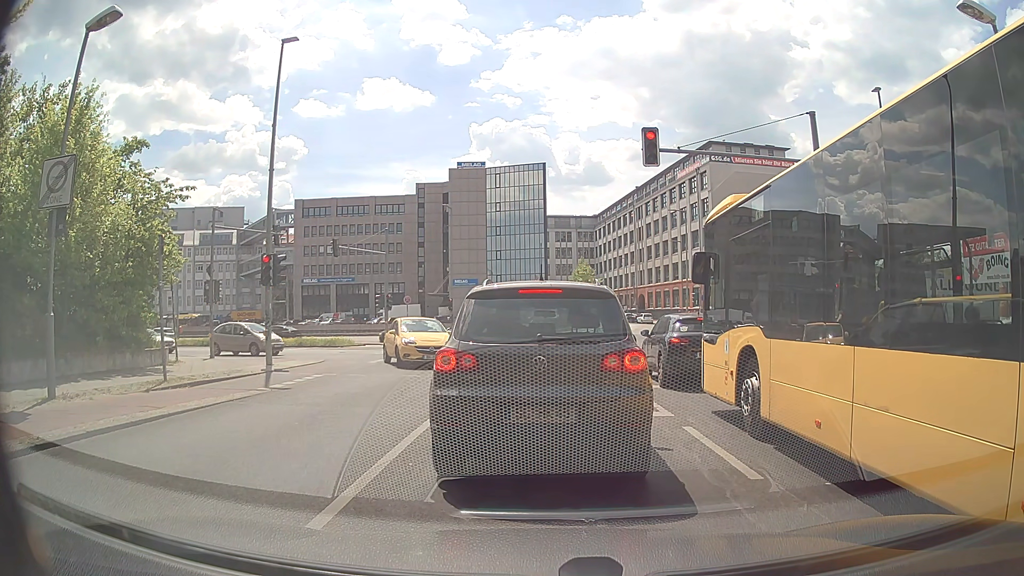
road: unclassified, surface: asphalt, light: Day
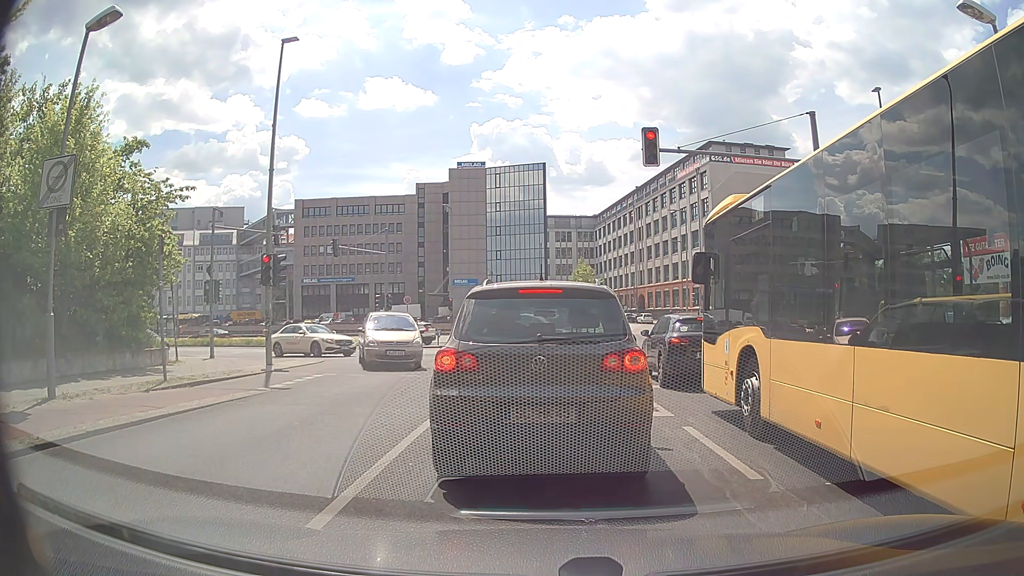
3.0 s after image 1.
(0.0, 0.0) m; 0°
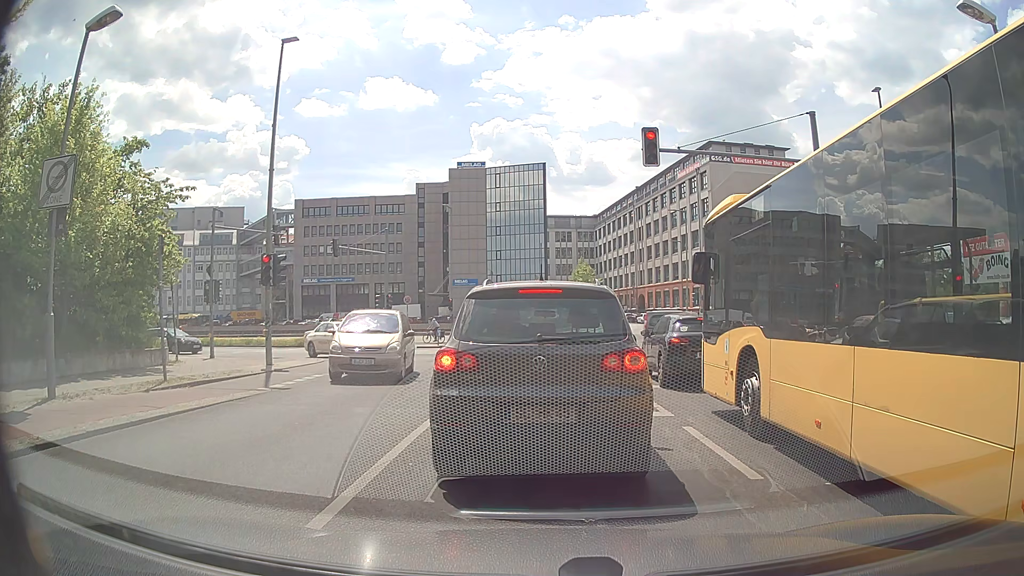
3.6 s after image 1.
(0.0, 0.0) m; 0°
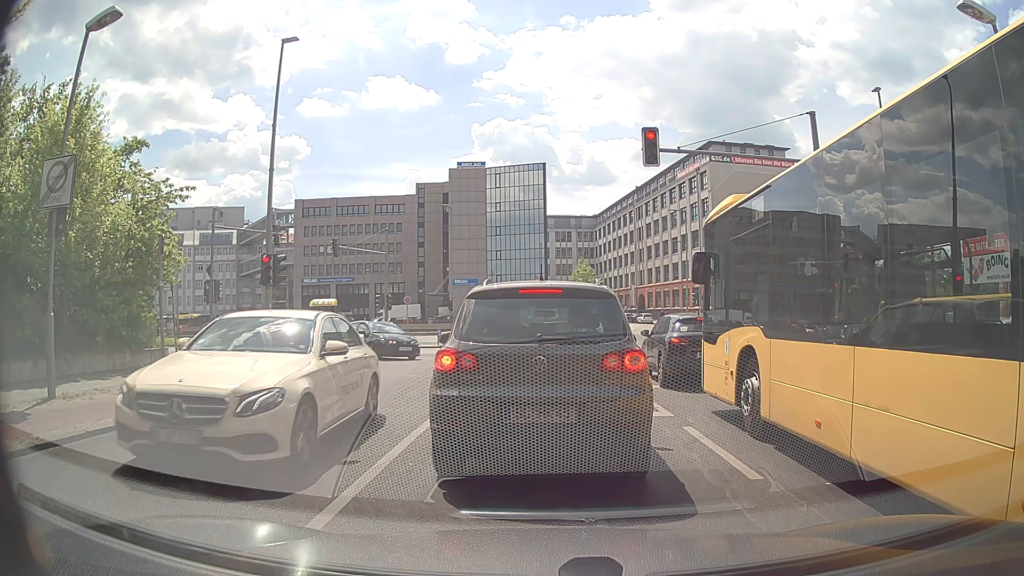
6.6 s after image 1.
(0.0, 0.0) m; 0°
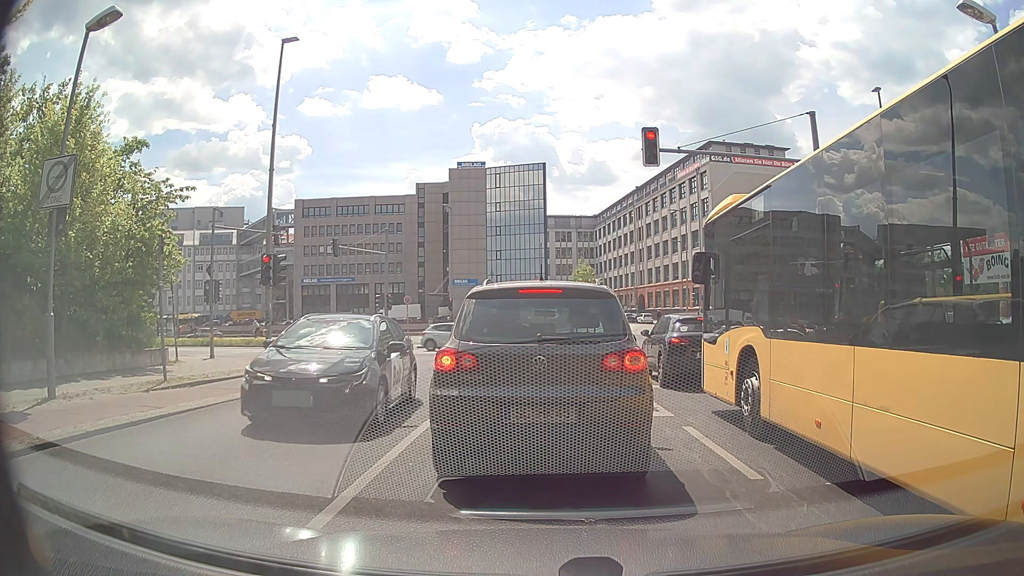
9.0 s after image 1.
(0.0, 0.0) m; 0°
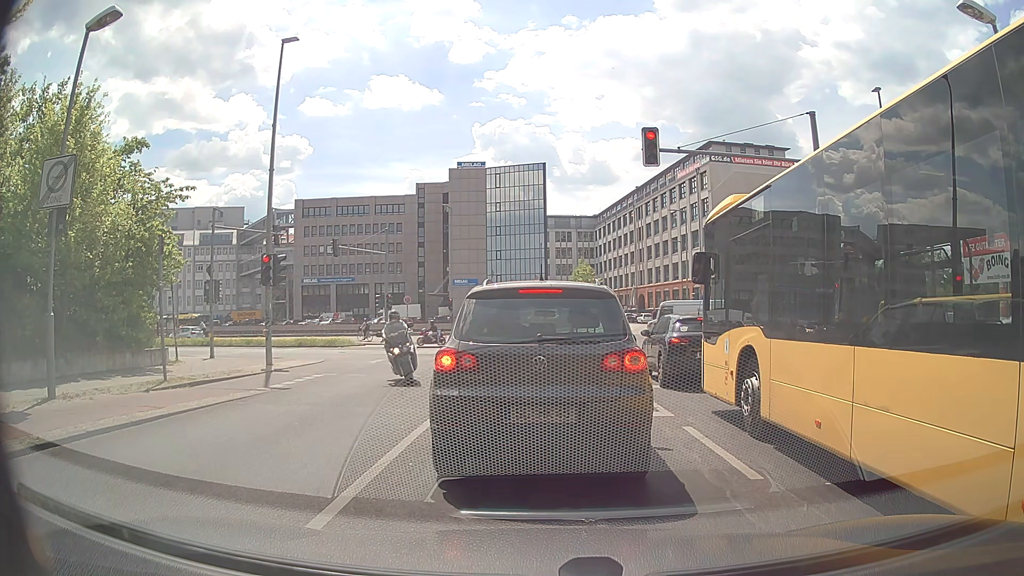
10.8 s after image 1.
(0.0, 0.0) m; 0°
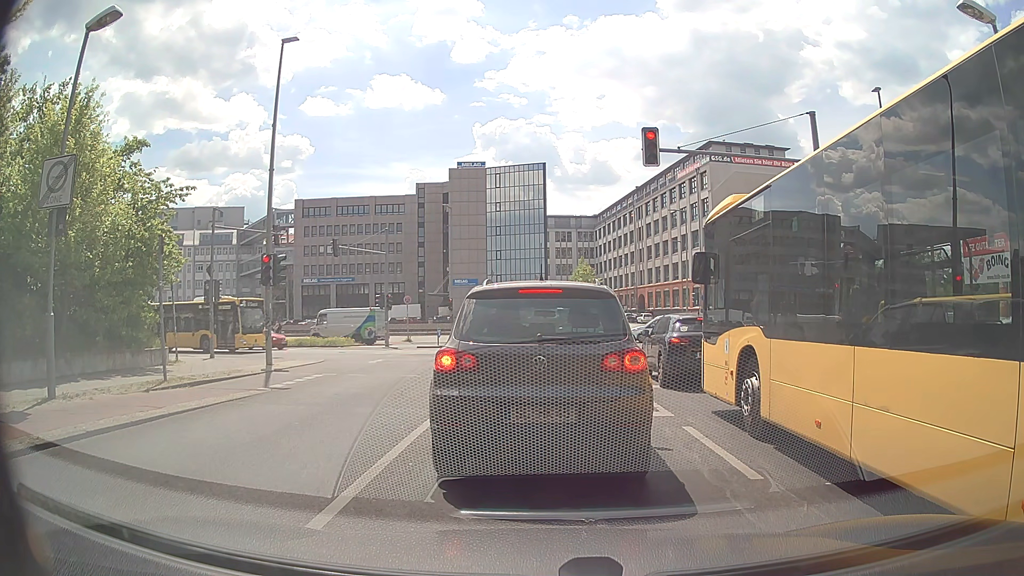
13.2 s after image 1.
(0.0, 0.0) m; 0°
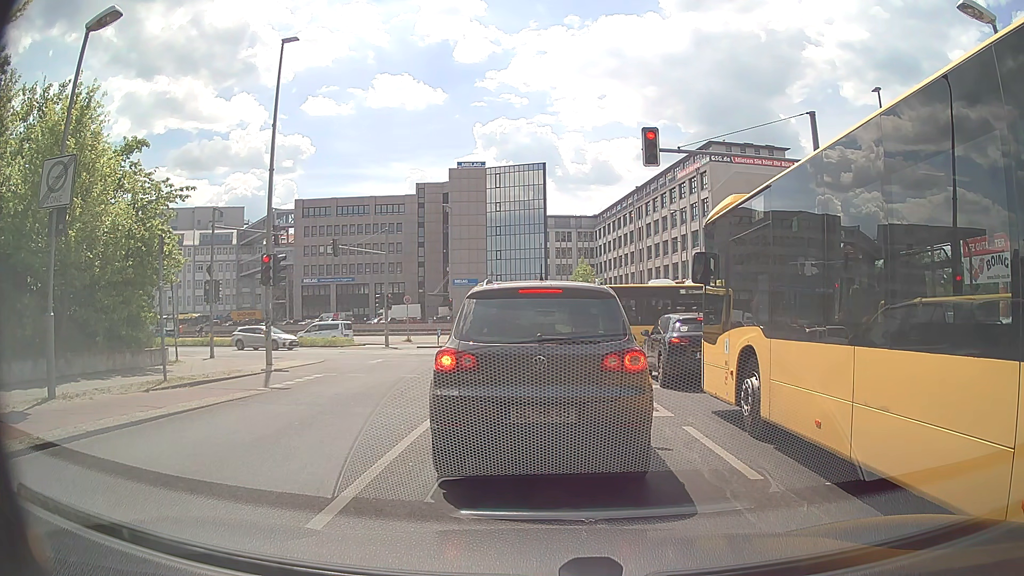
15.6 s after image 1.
(0.0, 0.0) m; 0°
(0, +10) (-1, +20) (0, +30) (-1, +40) (-8, +47) (-17, +51) (-27, +53) (-37, +56) (-46, +58) (-56, +61) m
